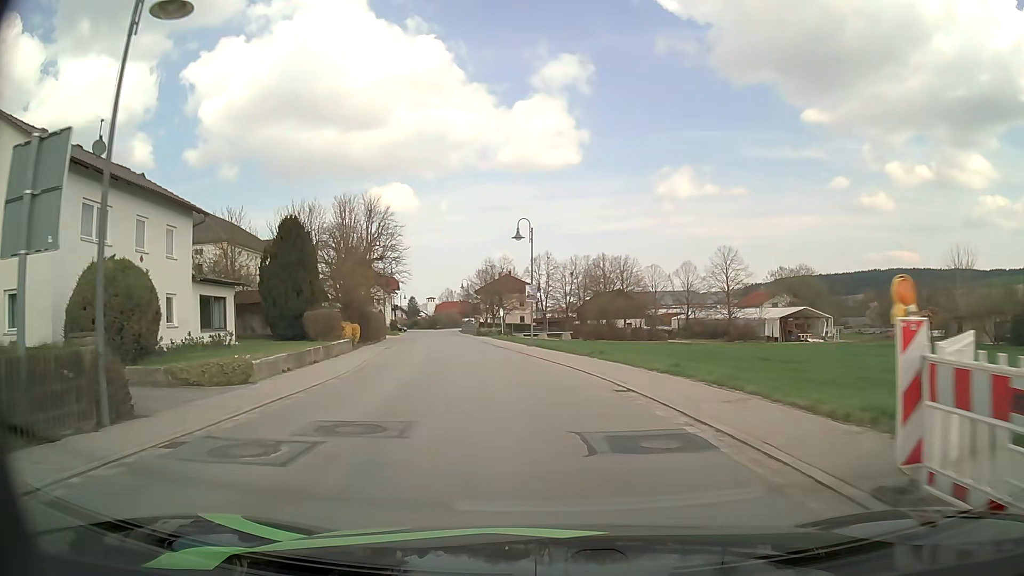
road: secondary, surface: asphalt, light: Day
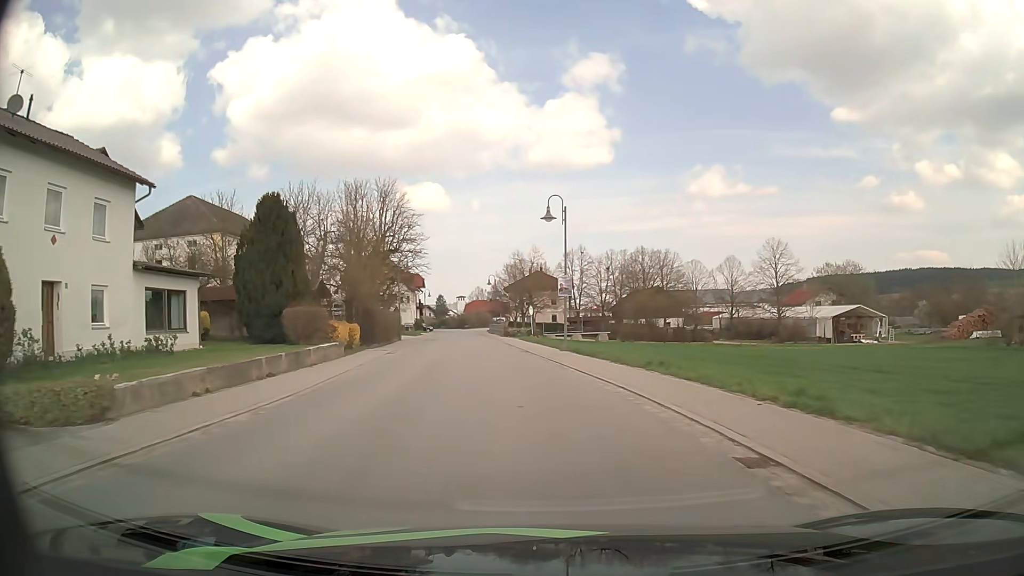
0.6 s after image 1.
(-0.2, +6.8) m; -3°
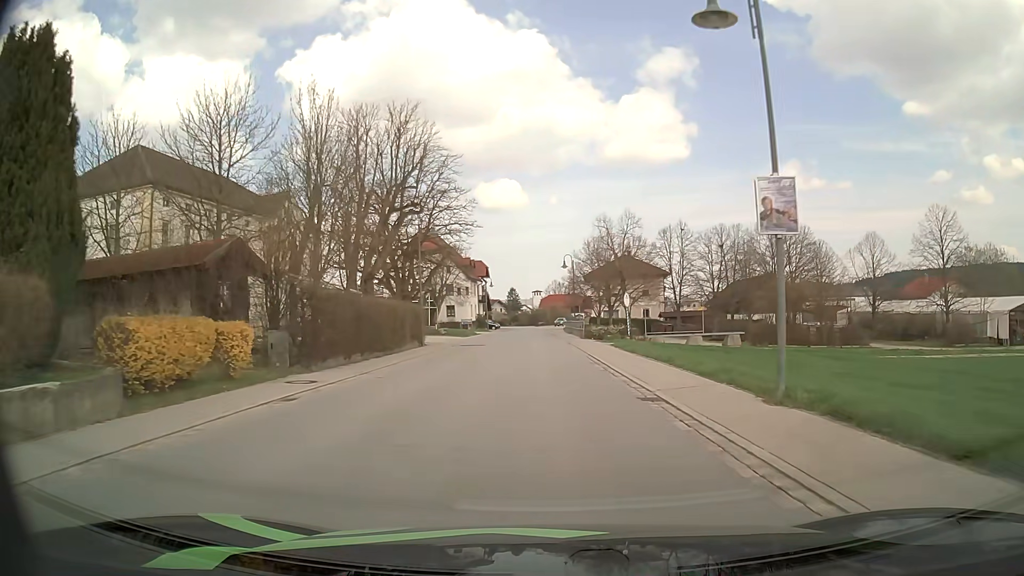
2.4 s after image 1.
(-1.4, +20.5) m; -7°
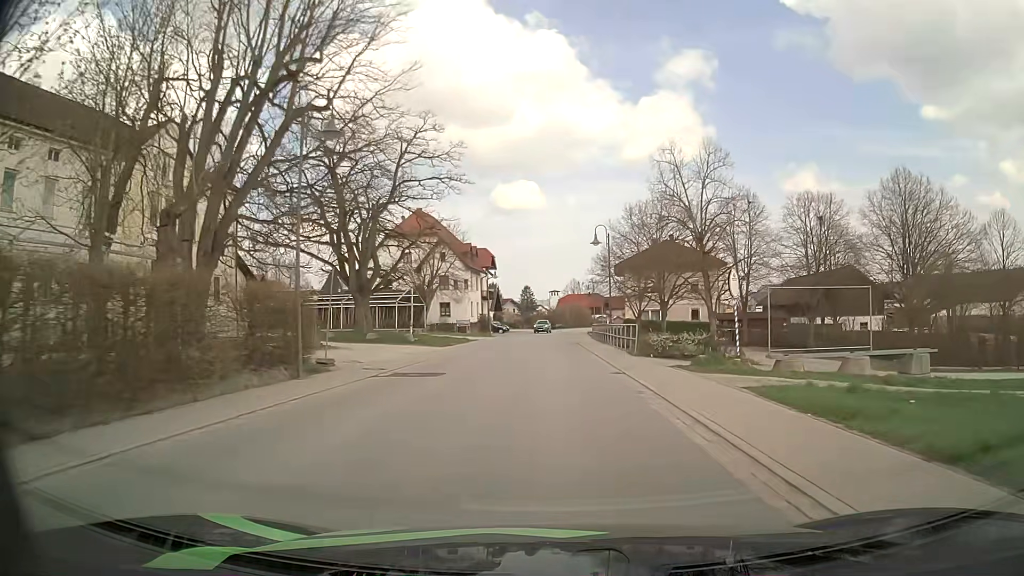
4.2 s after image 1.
(-0.4, +20.0) m; -2°
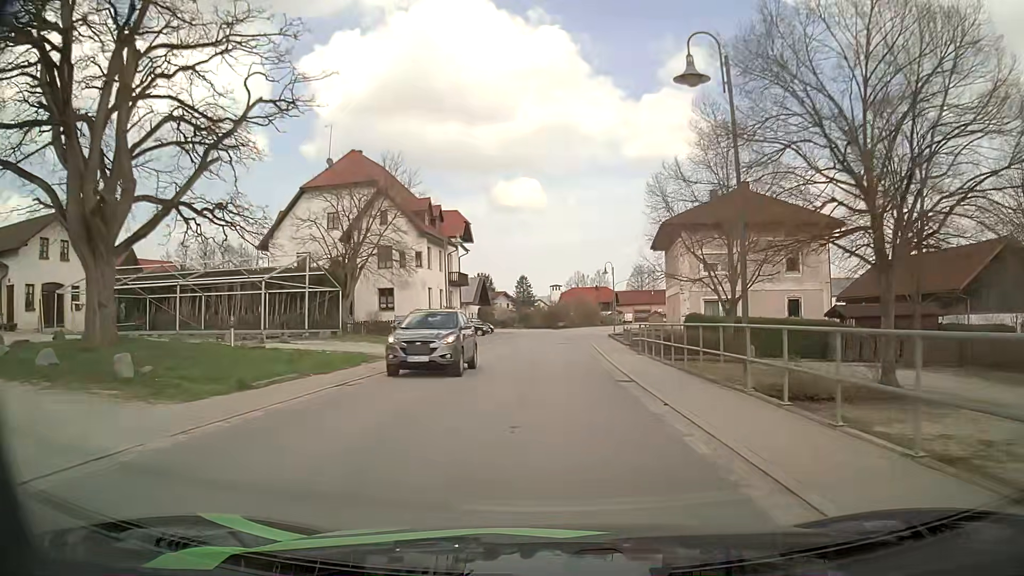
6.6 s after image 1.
(+0.1, +28.0) m; 0°
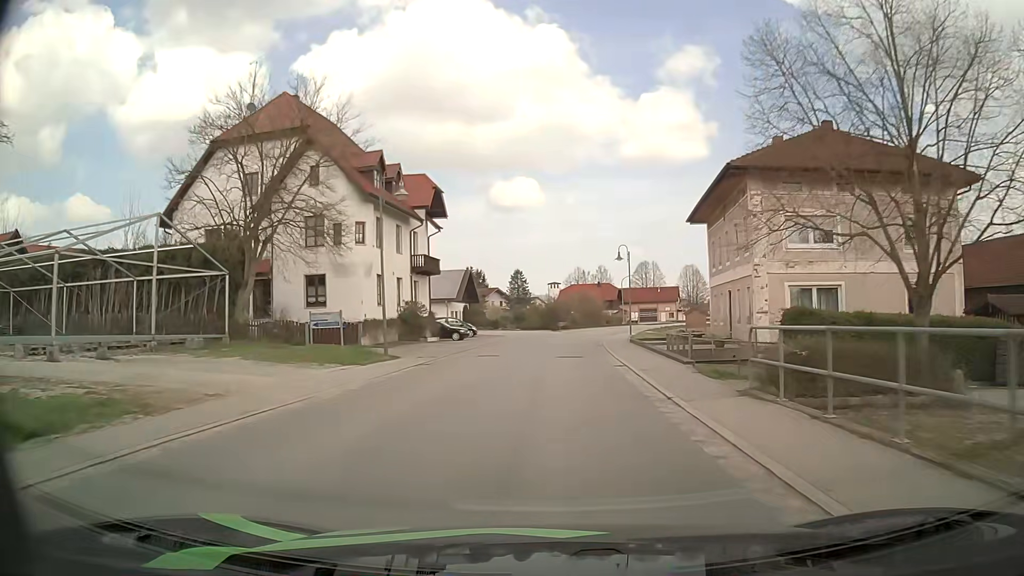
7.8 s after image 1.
(0.0, +14.8) m; 0°
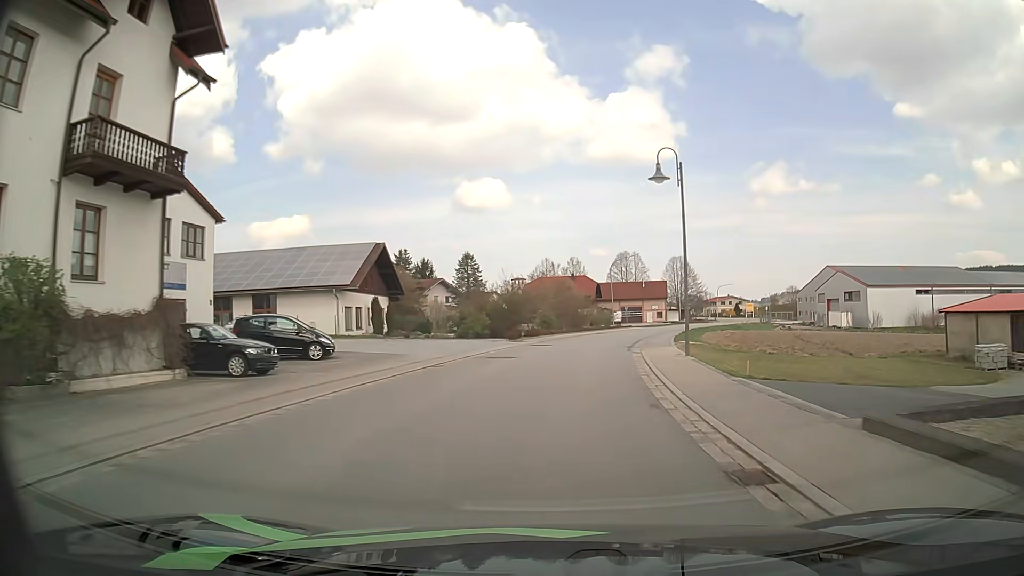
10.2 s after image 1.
(+0.5, +30.4) m; +3°
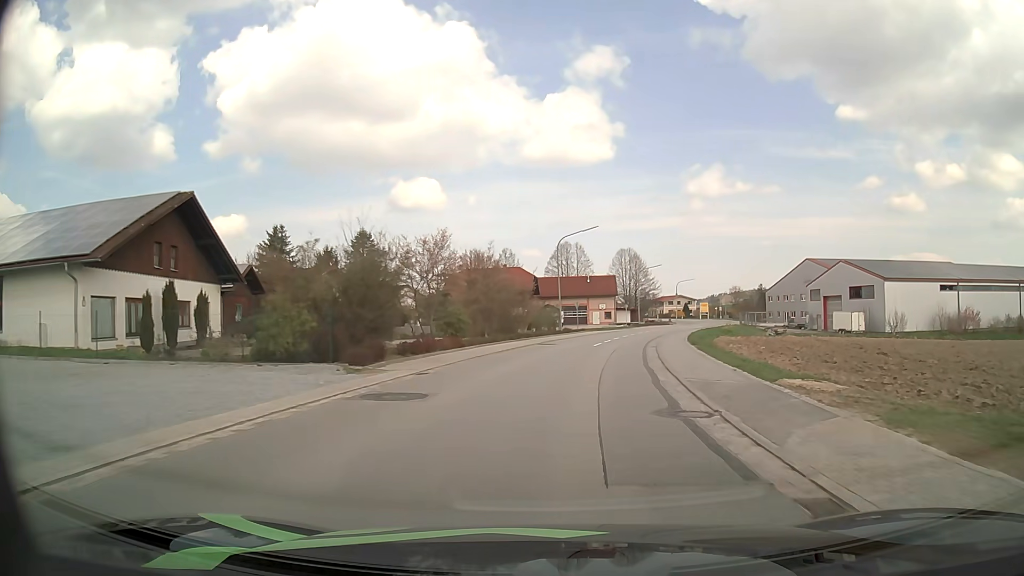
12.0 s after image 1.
(+0.9, +22.8) m; +6°
(0, +10) (+1, +20) (+2, +30) (+4, +40) (+6, +49) (+9, +59) (+12, +69) (+16, +78) (+19, +87) (+23, +97) m
